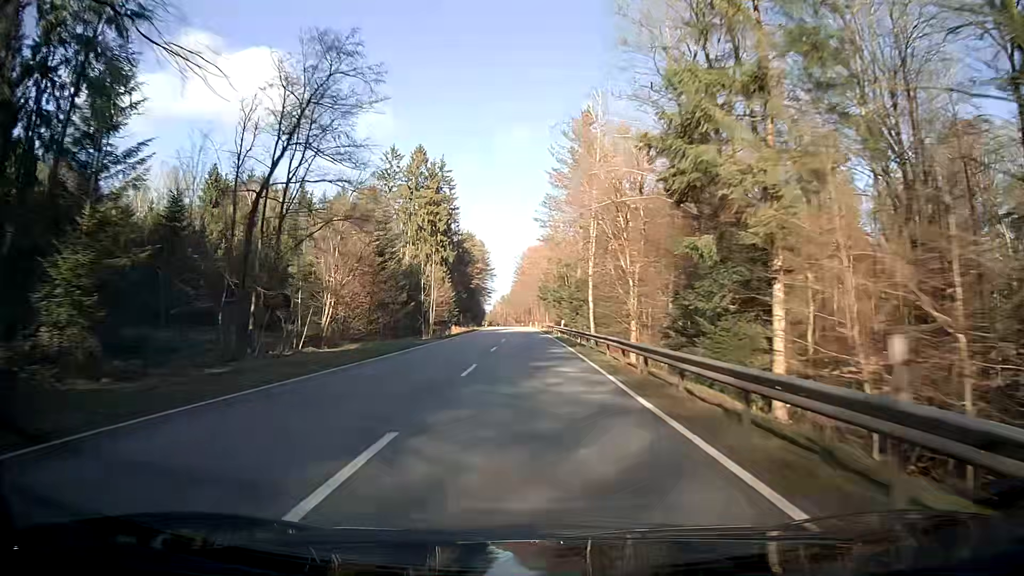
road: secondary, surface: asphalt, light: Day
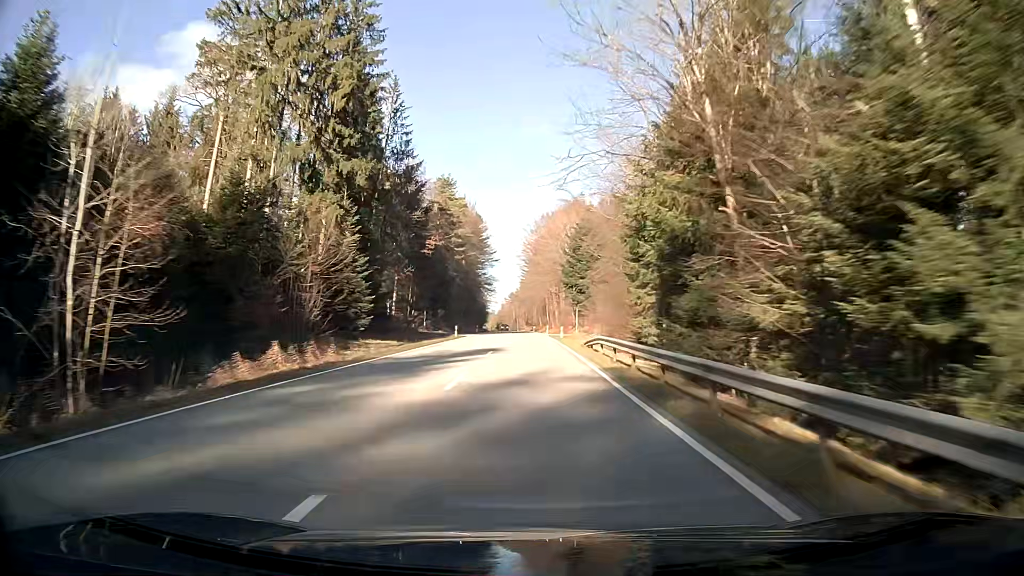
(-0.7, +63.1) m; -1°
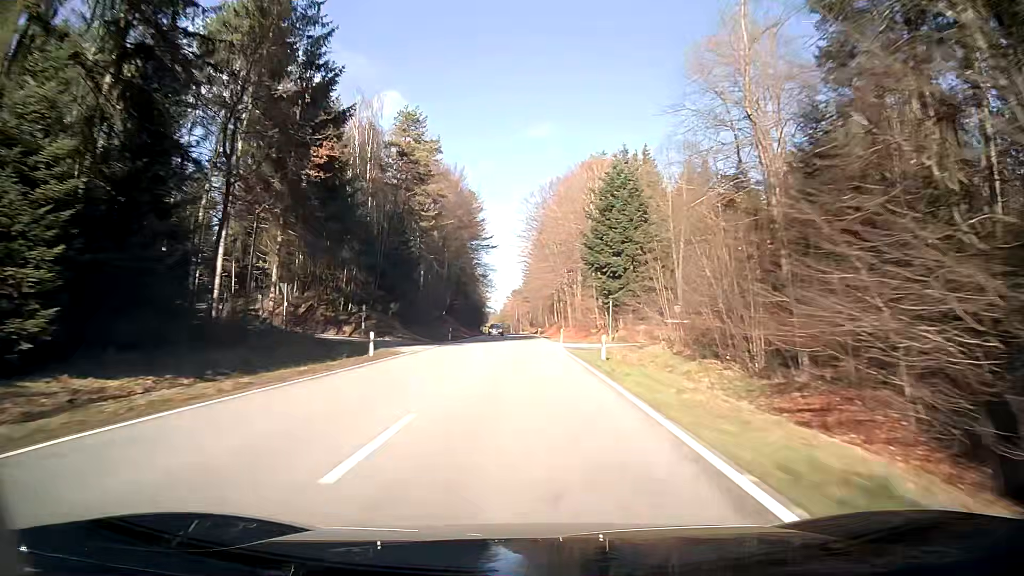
(-0.1, +31.6) m; 0°
